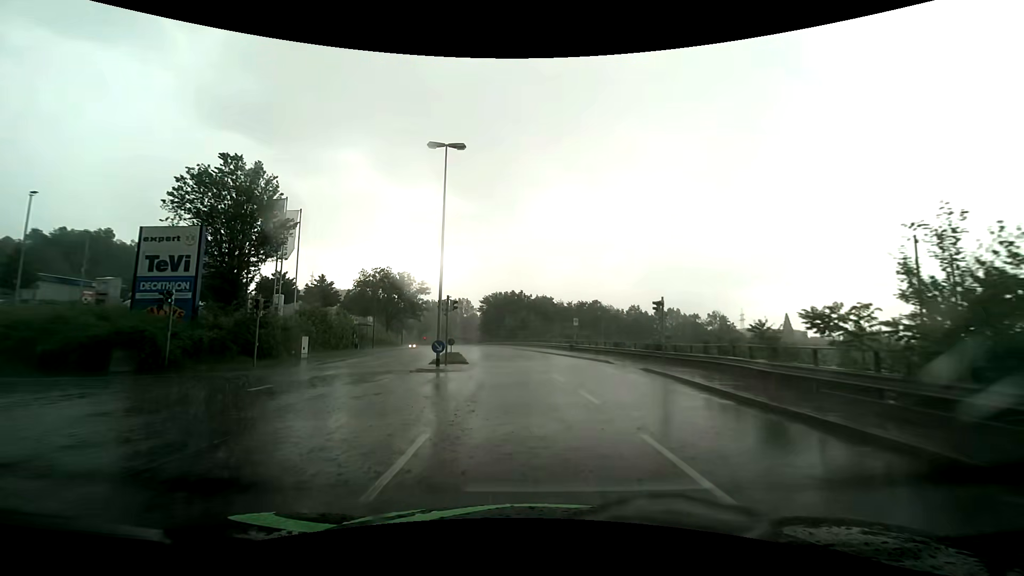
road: tertiary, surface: asphalt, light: Day
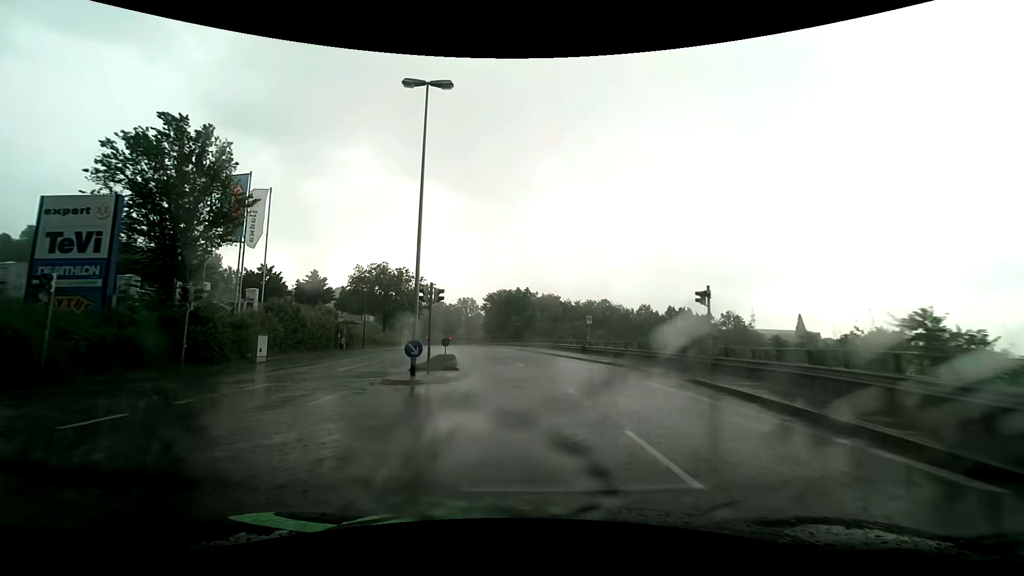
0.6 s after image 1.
(0.0, +5.8) m; 0°
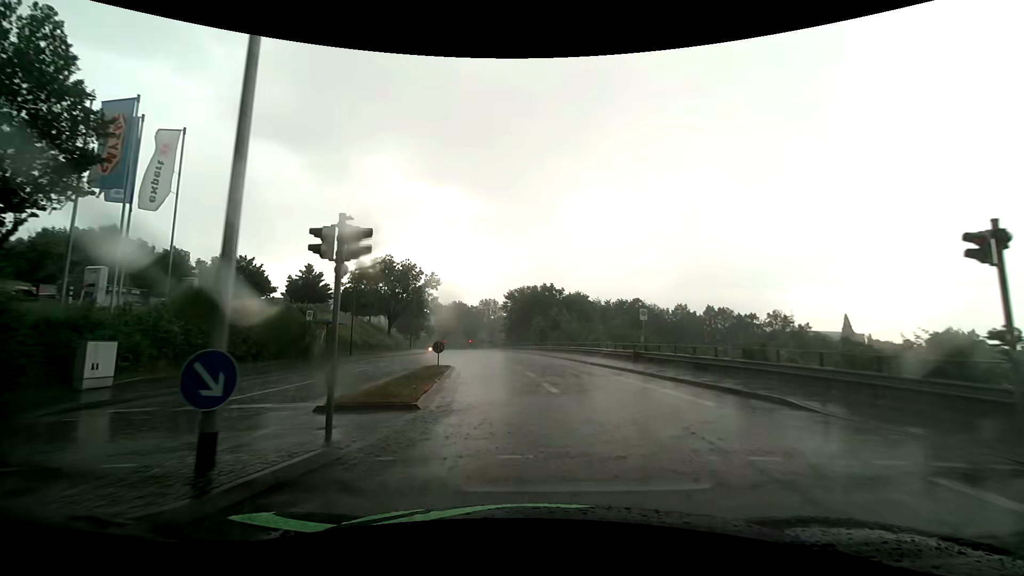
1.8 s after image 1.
(-0.2, +11.4) m; -3°
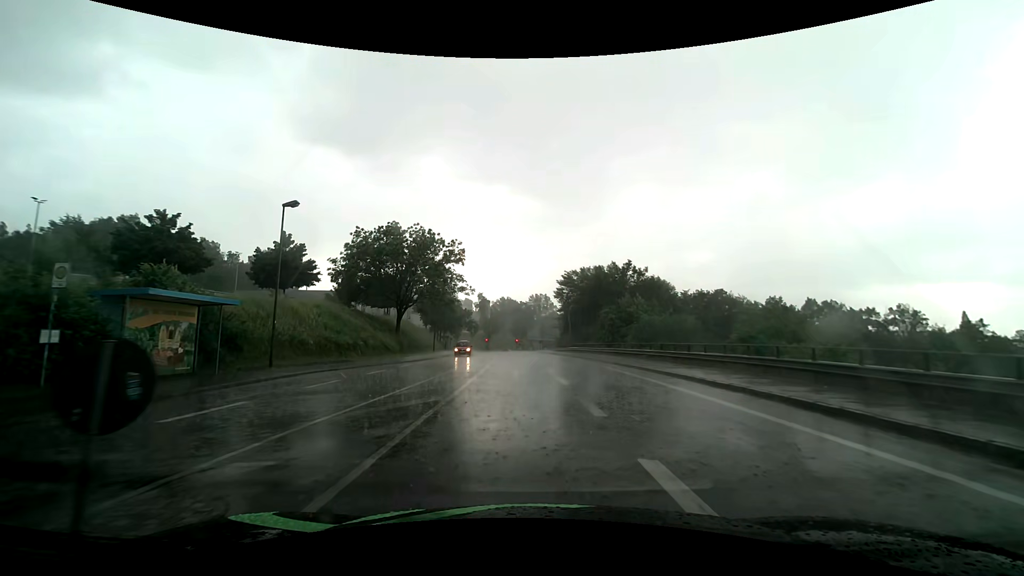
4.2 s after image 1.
(-1.3, +22.1) m; -6°
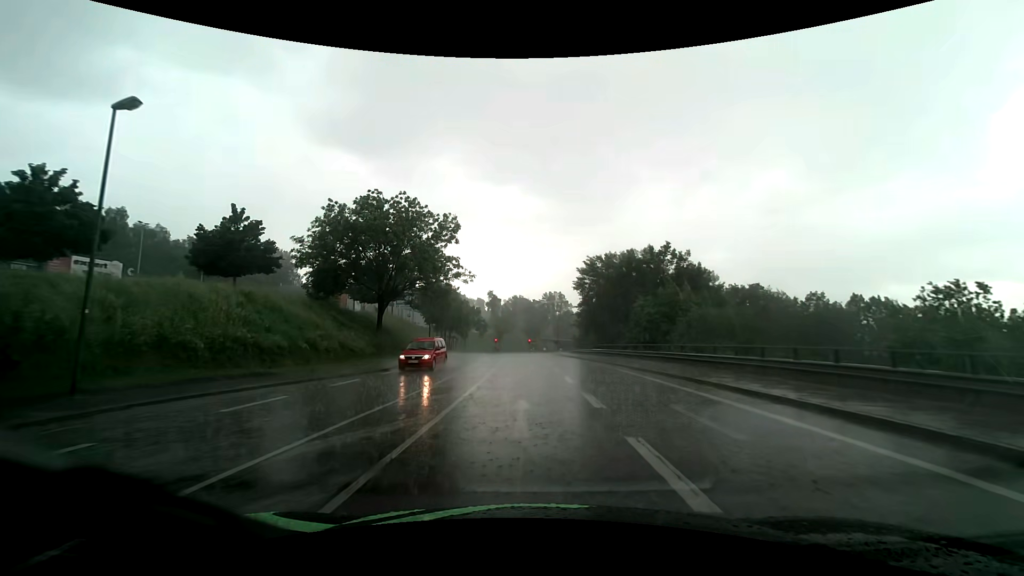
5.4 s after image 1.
(-0.1, +10.8) m; -1°
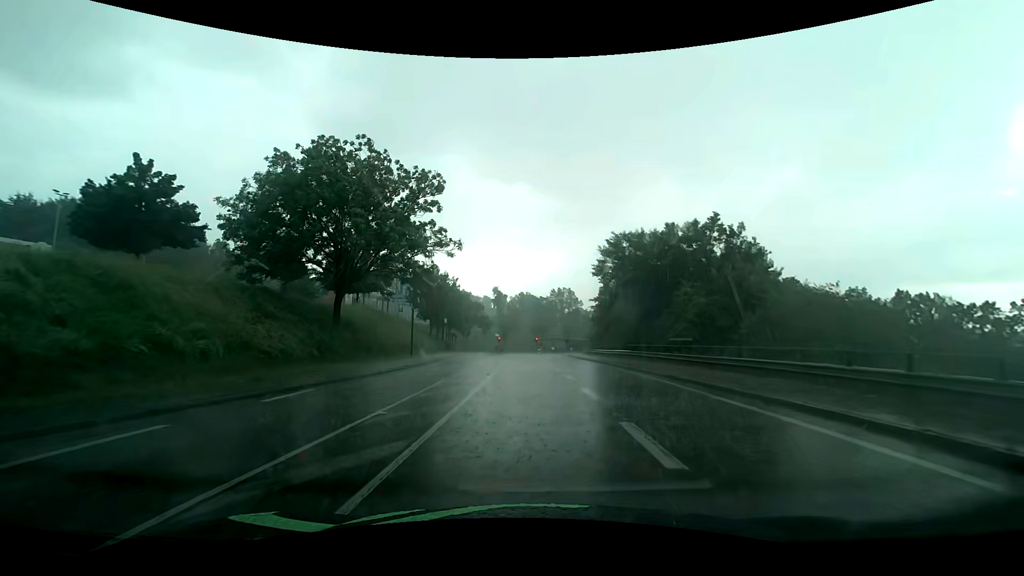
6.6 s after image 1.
(-0.1, +10.7) m; -1°
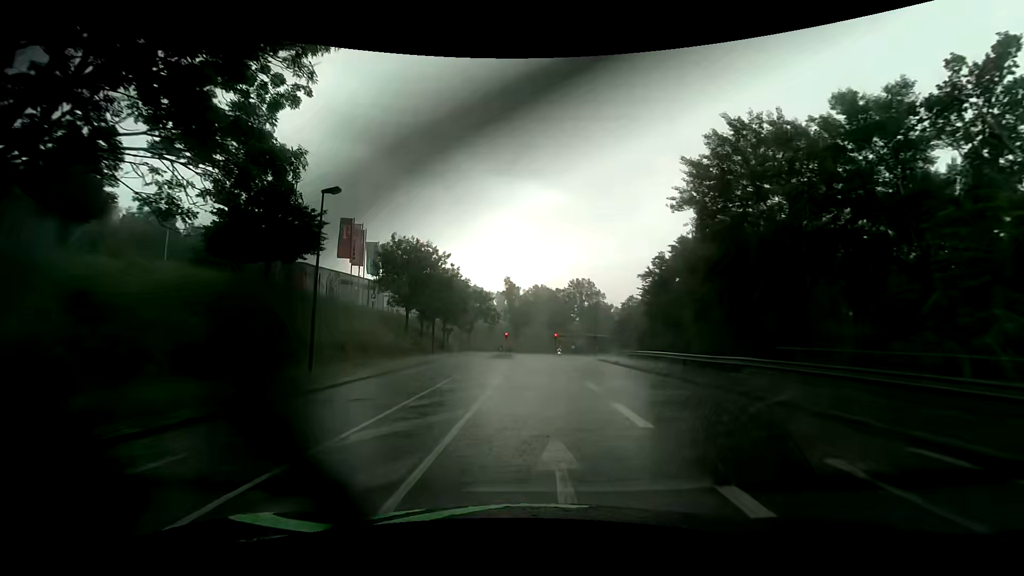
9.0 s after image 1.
(-0.3, +21.5) m; -2°
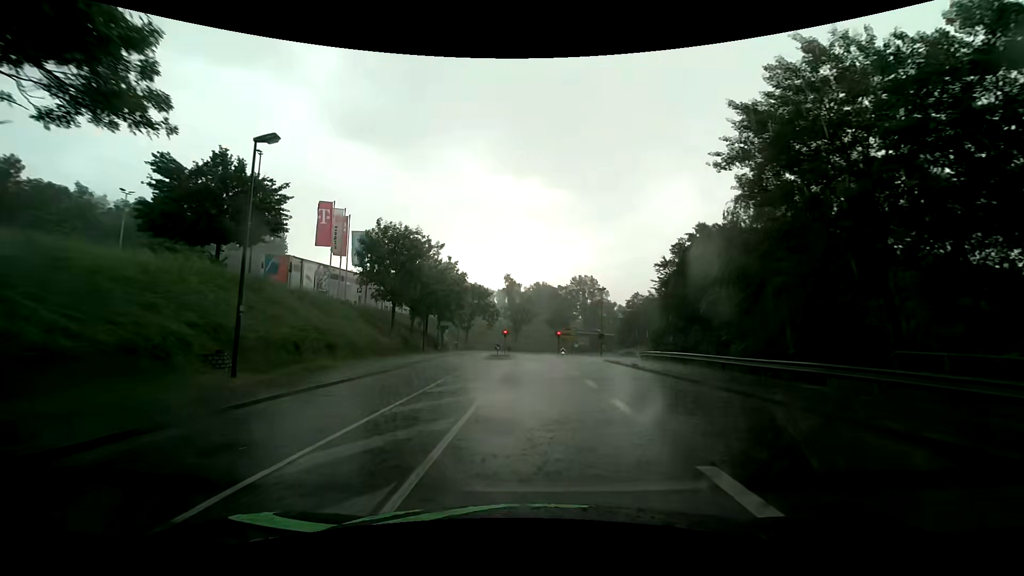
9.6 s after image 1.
(0.0, +5.4) m; 0°
(0, +10) (0, +20) (0, +30) (0, +40) (0, +50) (0, +60) (0, +70) (0, +80) (+1, +90) (+2, +100) m
